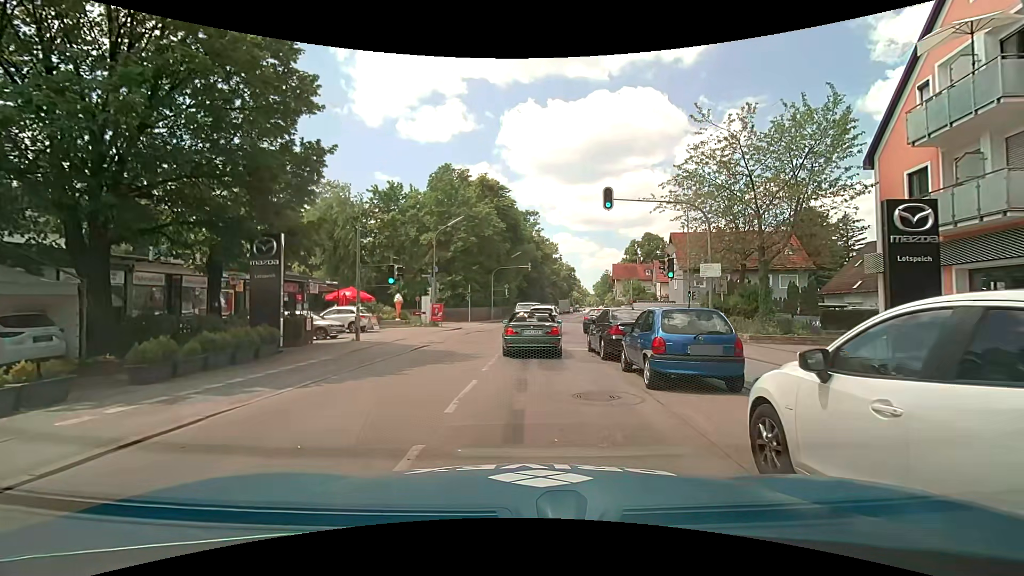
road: tertiary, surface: asphalt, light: Day
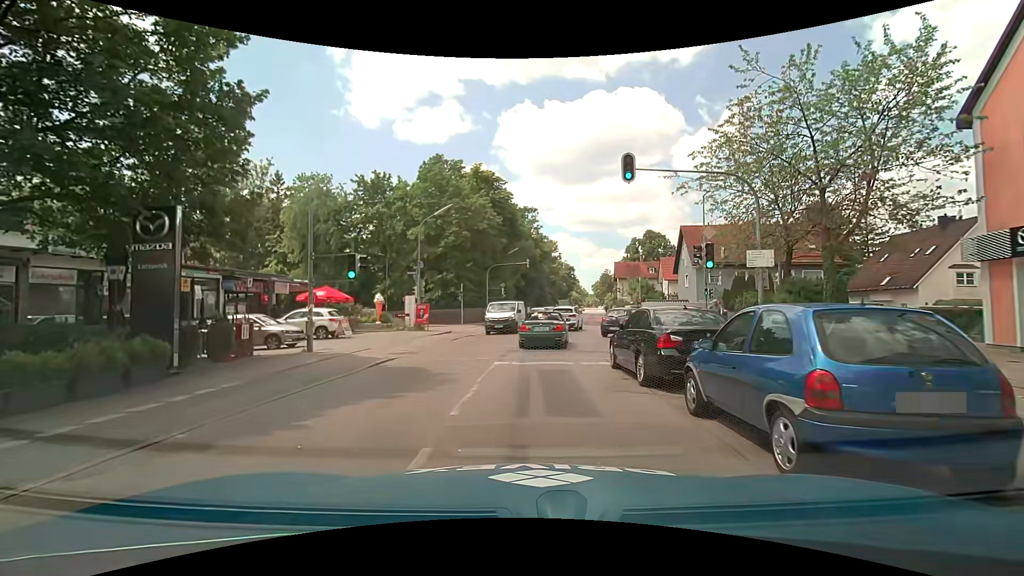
(+0.2, +4.9) m; +2°
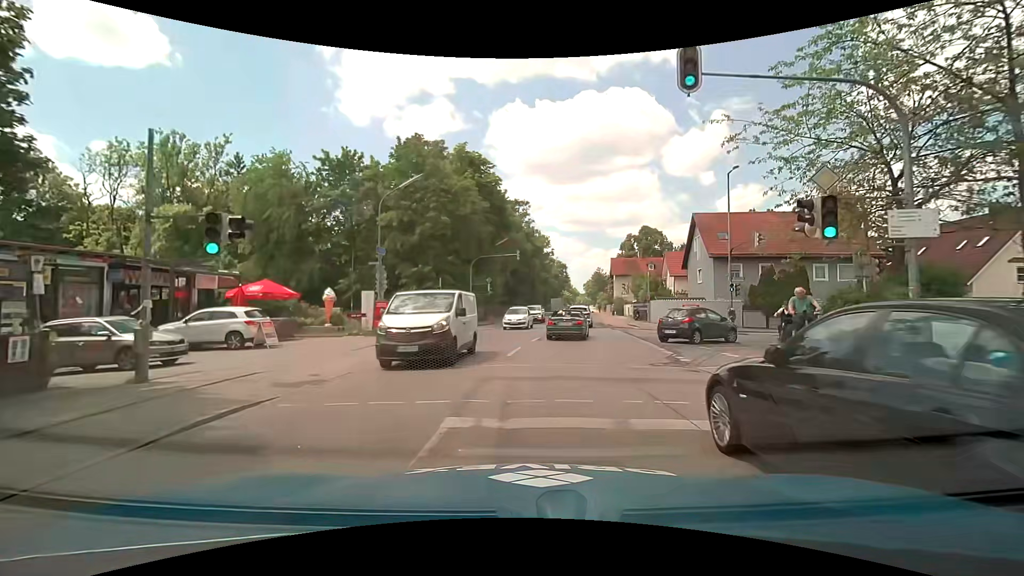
(+0.1, +7.2) m; +2°
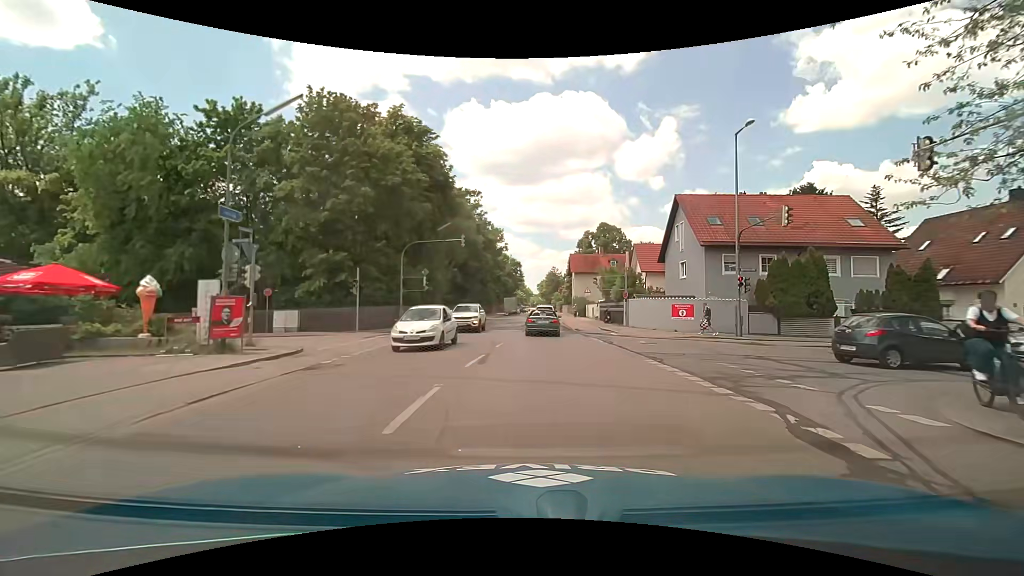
(+0.3, +9.3) m; +4°
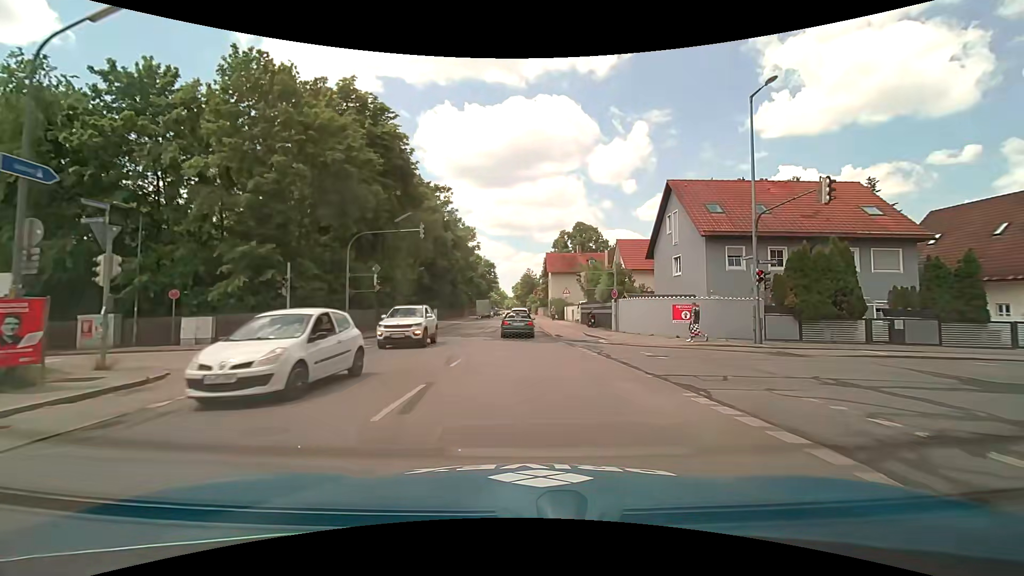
(+0.2, +5.4) m; +4°
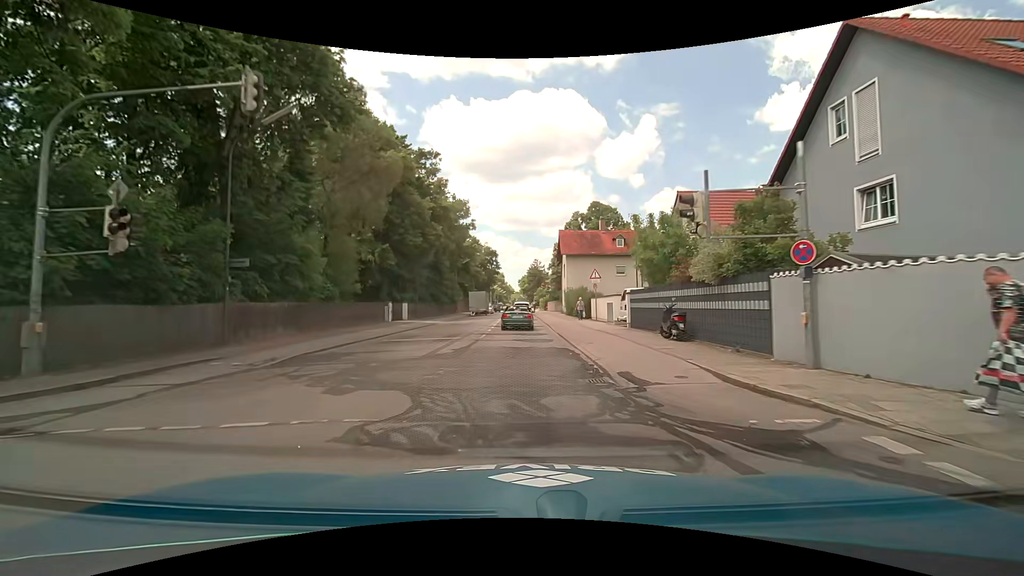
(+0.2, +18.4) m; -1°
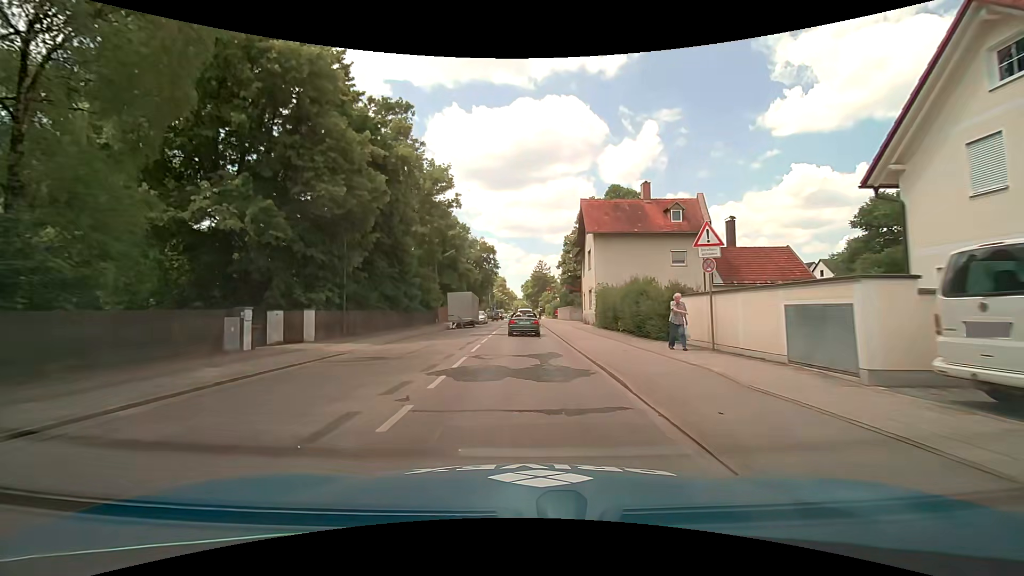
(0.0, +20.2) m; 0°
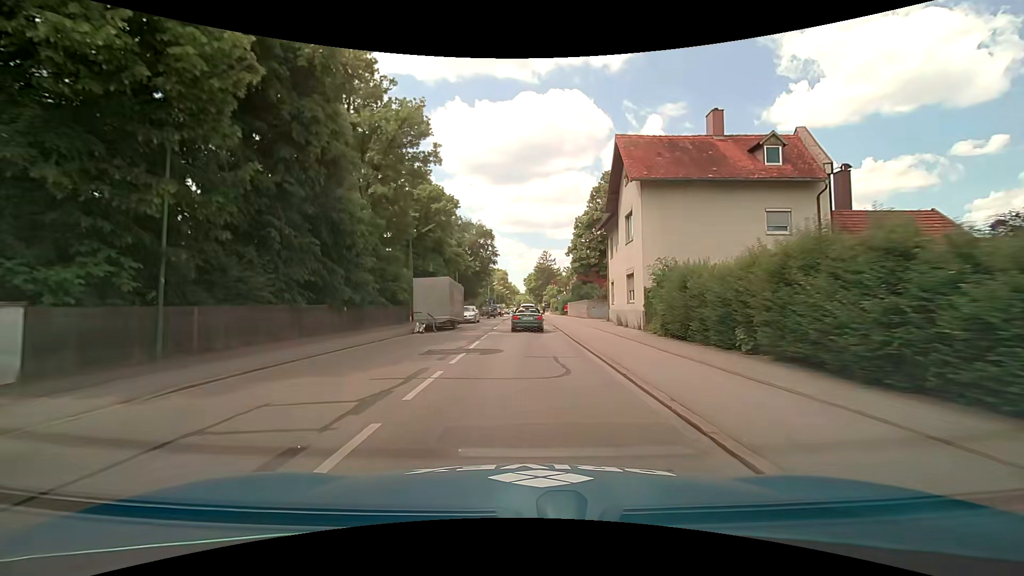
(-0.1, +14.0) m; 0°
(0, +10) (0, +20) (0, +30) (0, +40) (0, +50) (0, +60) (0, +70) (0, +80) (0, +90) (0, +100) m
